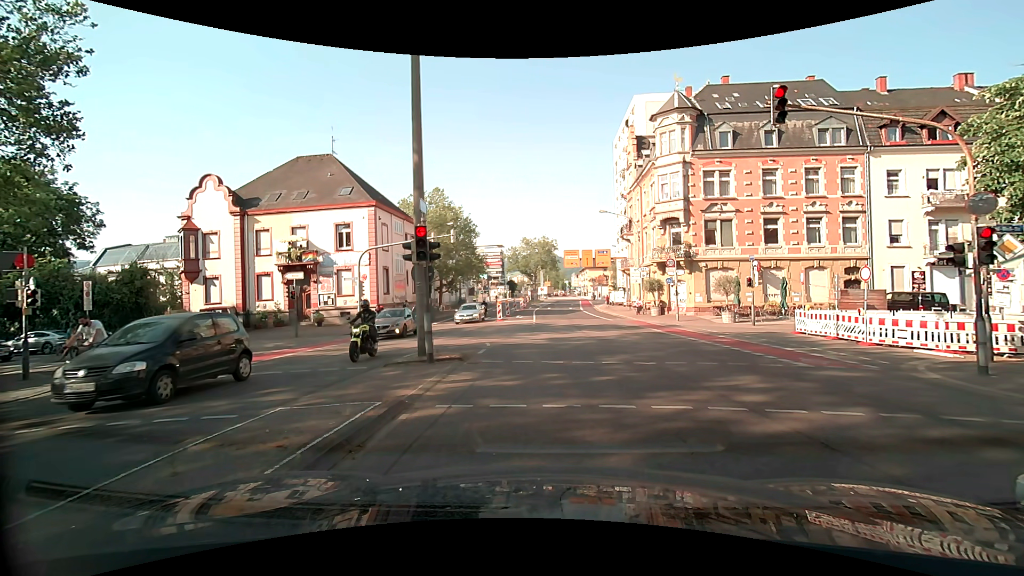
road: secondary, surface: asphalt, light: Day
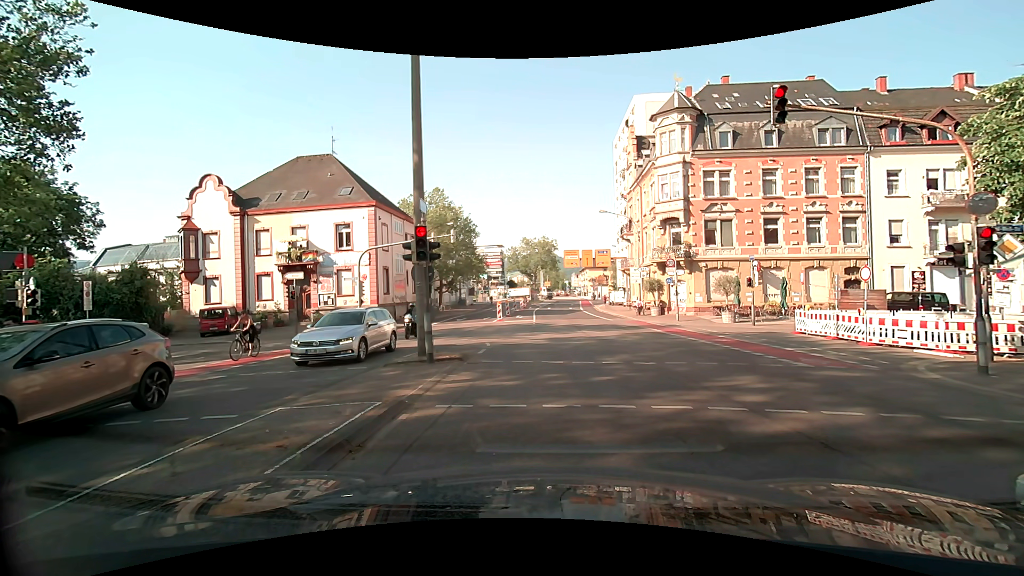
(0.0, 0.0) m; 0°
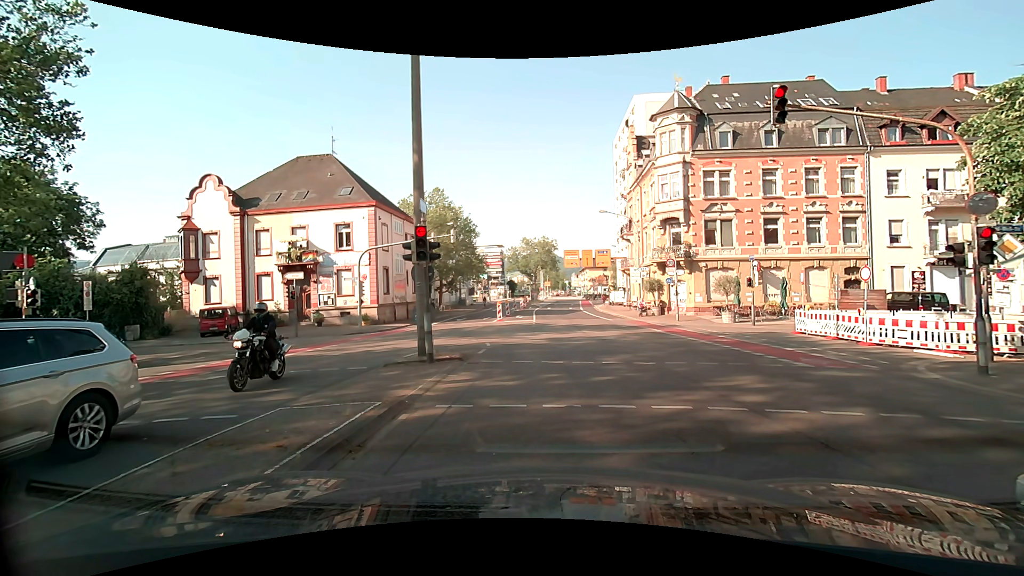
(0.0, 0.0) m; 0°
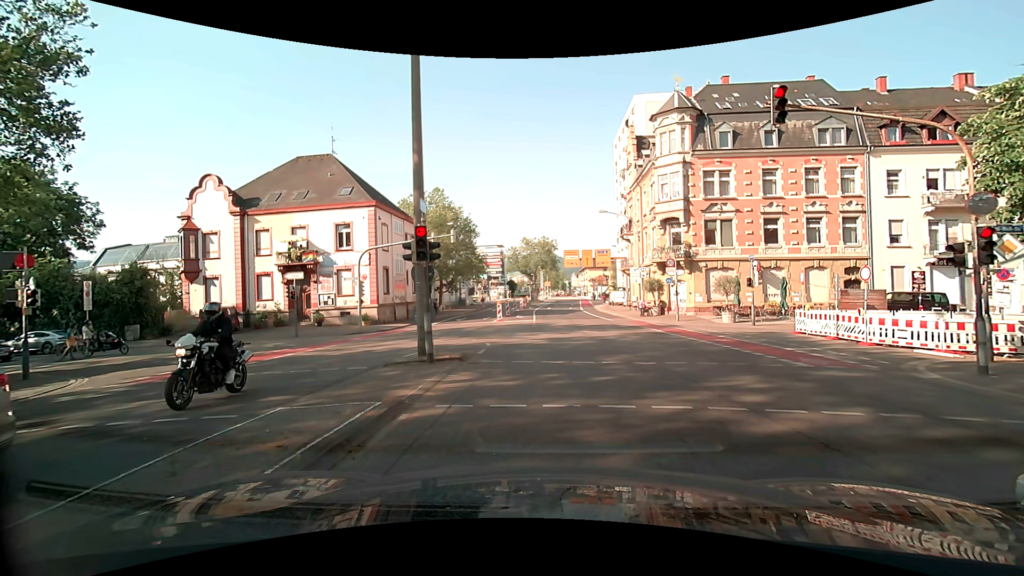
(0.0, 0.0) m; 0°
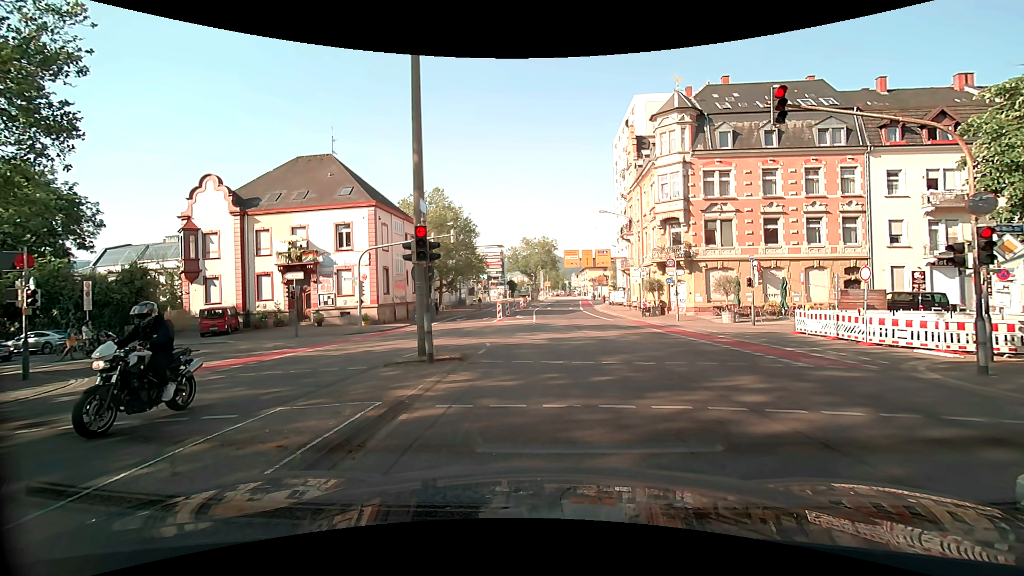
(0.0, 0.0) m; 0°
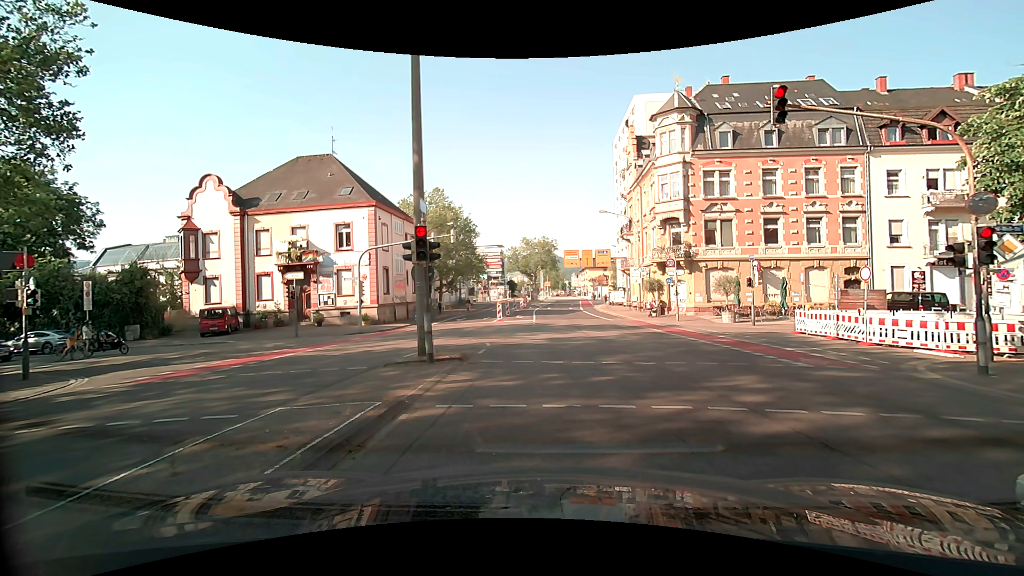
(0.0, 0.0) m; 0°
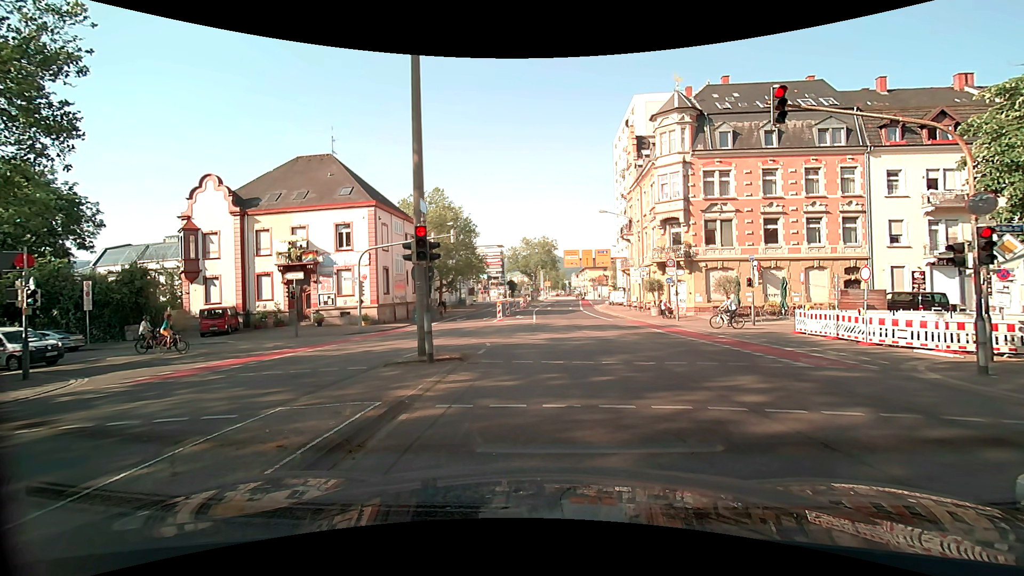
(0.0, 0.0) m; 0°
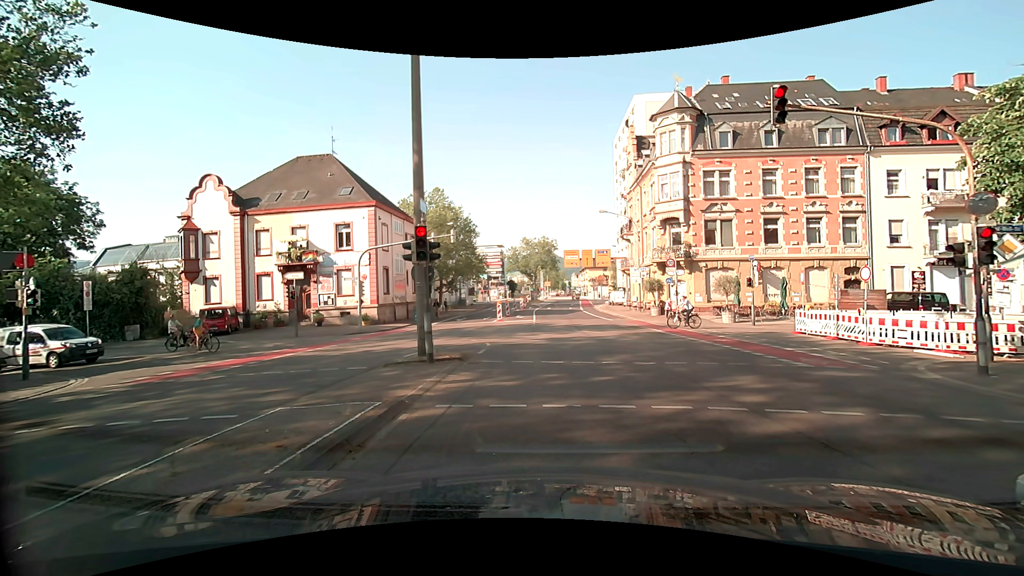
(0.0, 0.0) m; 0°
